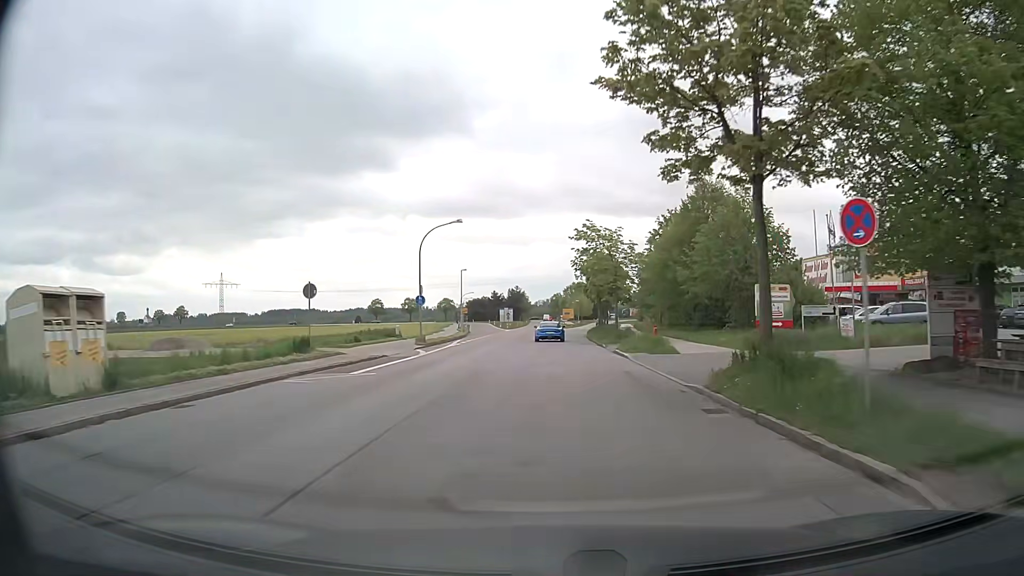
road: tertiary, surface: asphalt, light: Day
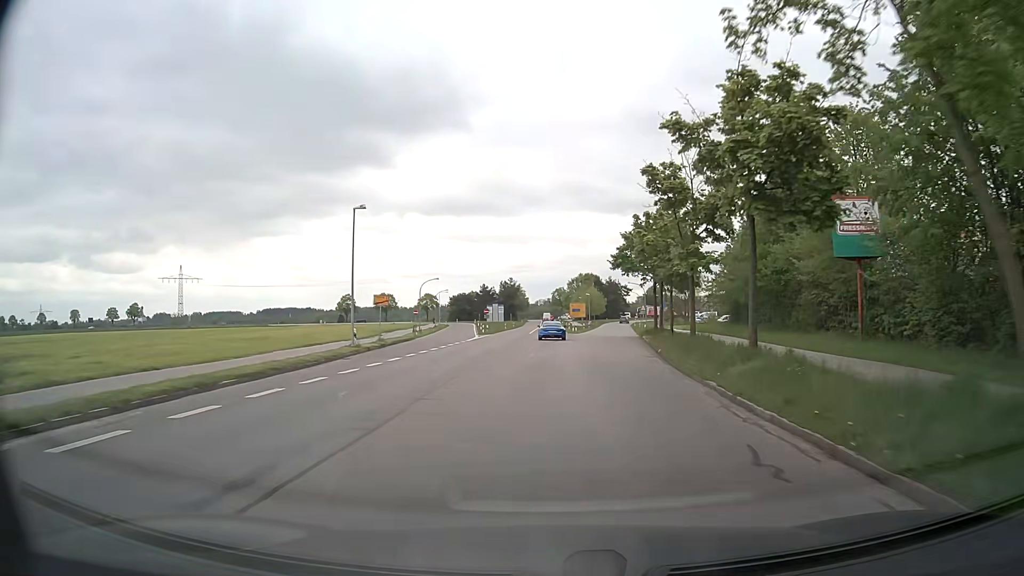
(+0.1, +44.1) m; 0°
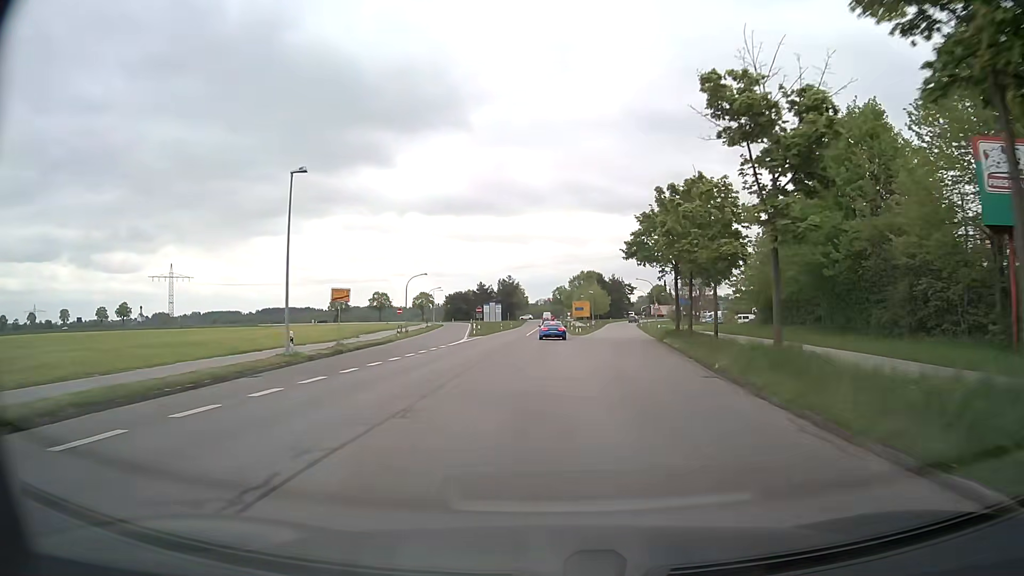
(0.0, +9.1) m; 0°
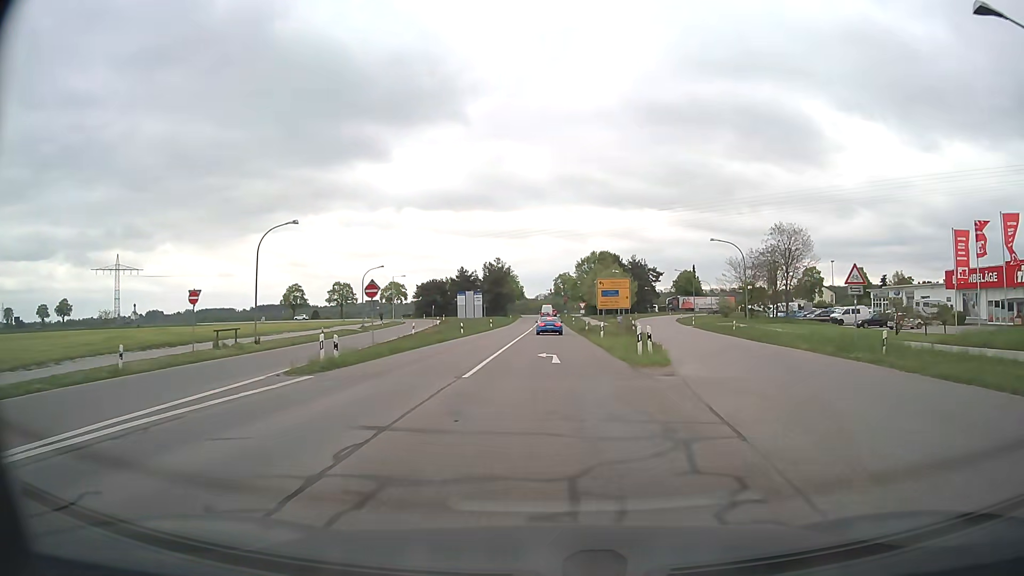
(-0.1, +43.8) m; 0°
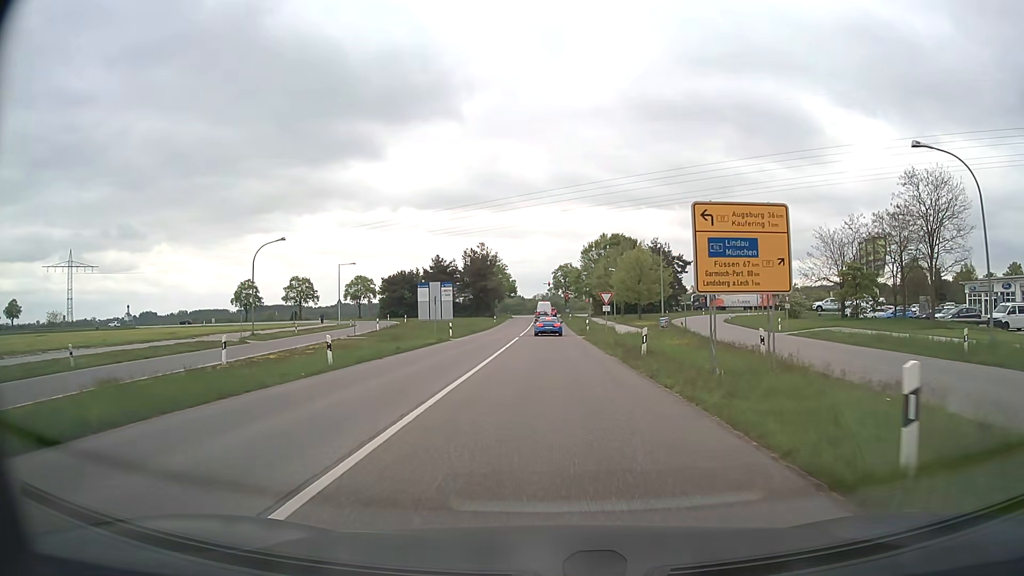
(-0.1, +30.6) m; 0°
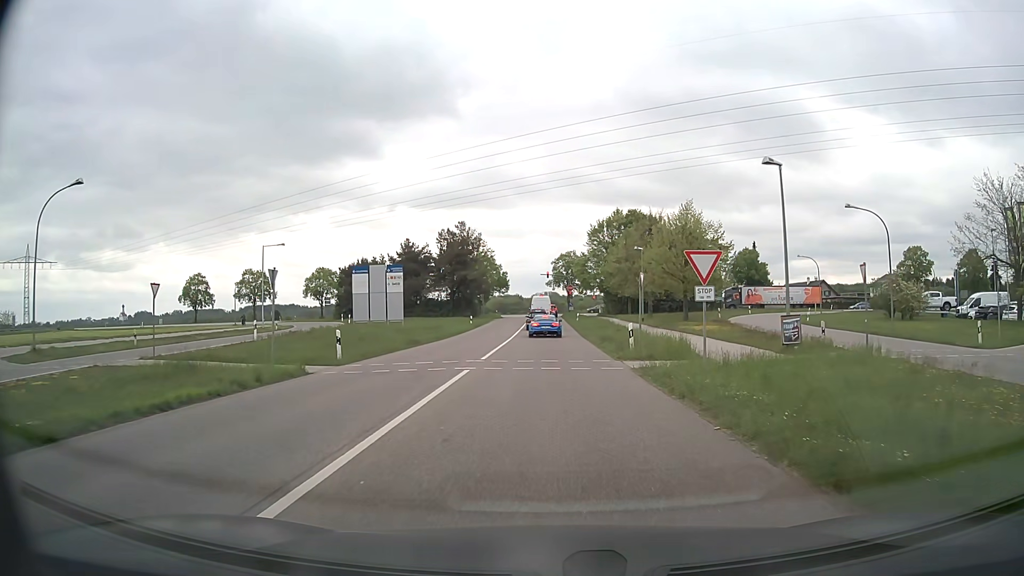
(0.0, +24.8) m; 0°
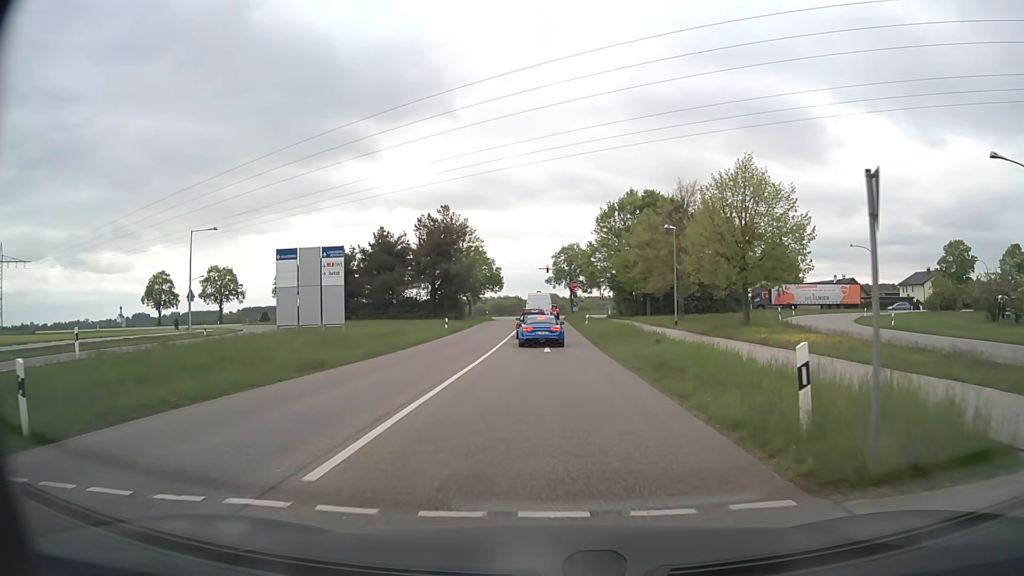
(0.0, +14.6) m; 0°
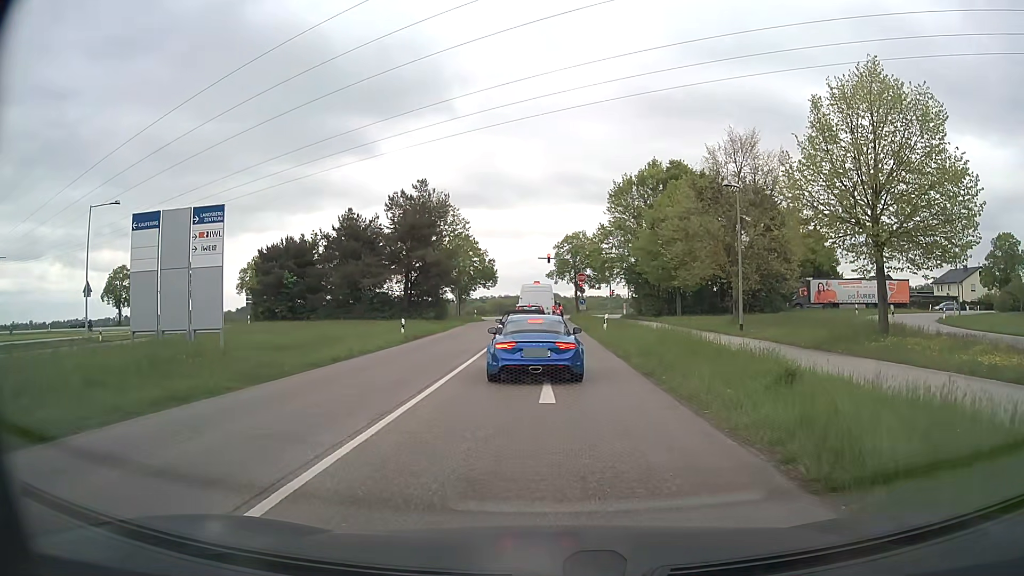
(0.0, +13.8) m; 0°
